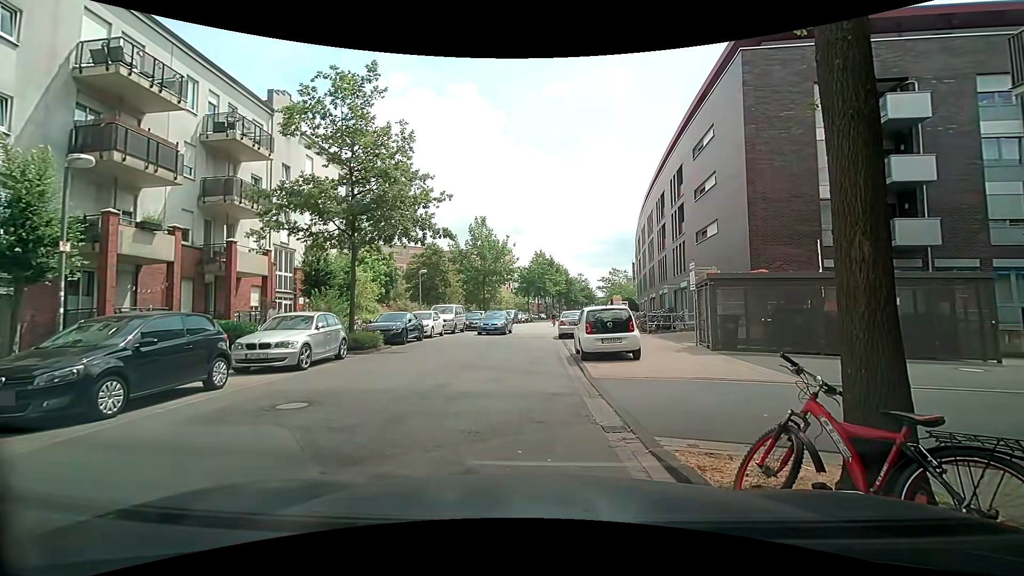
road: residential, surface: asphalt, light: Day
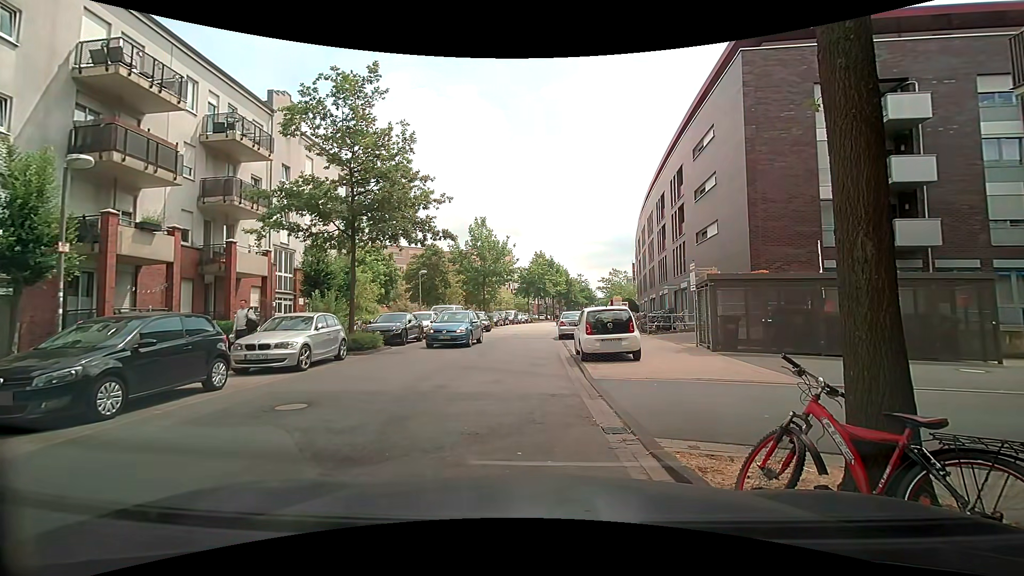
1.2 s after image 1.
(0.0, +0.1) m; 0°
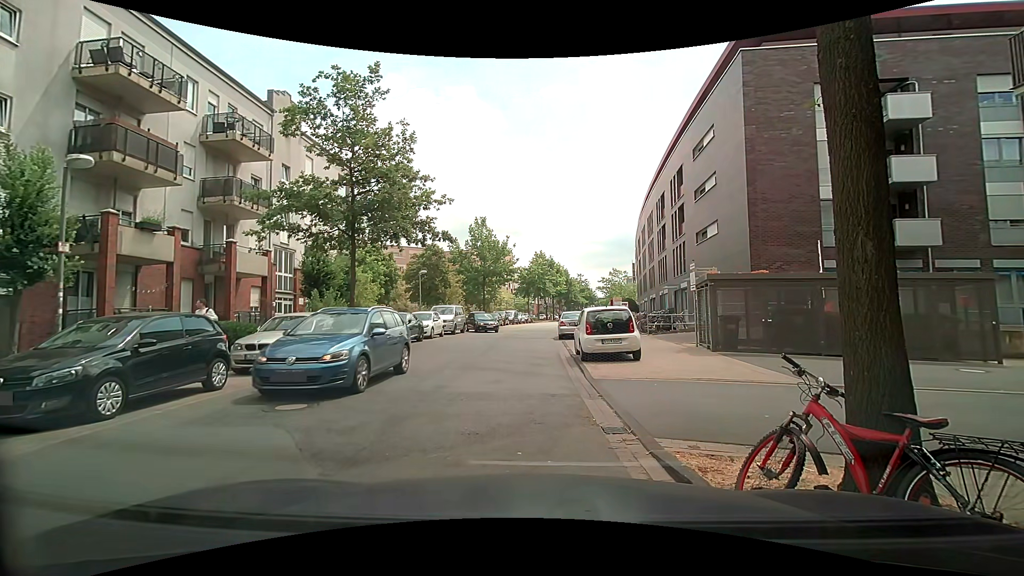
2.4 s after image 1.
(0.0, 0.0) m; 0°
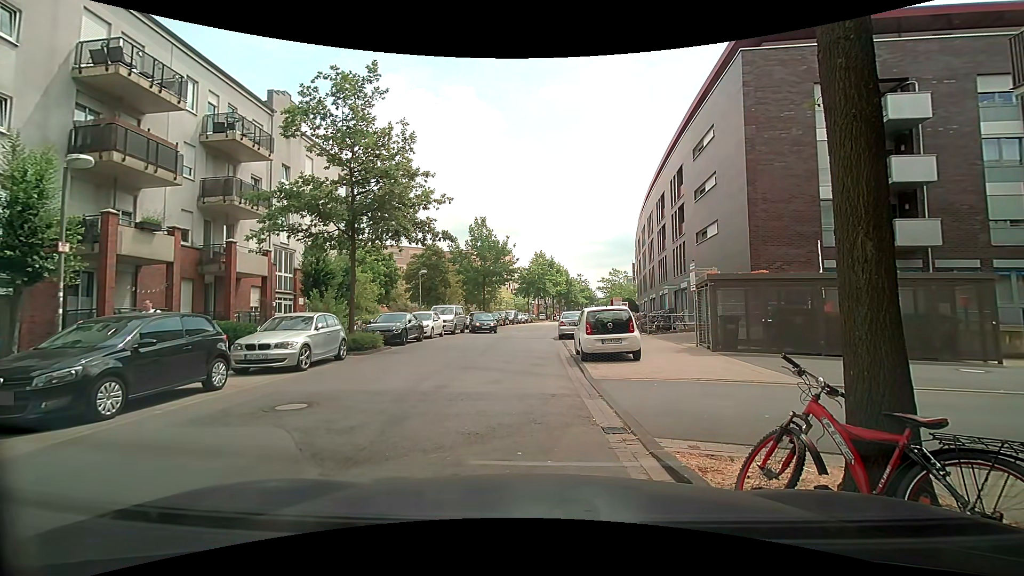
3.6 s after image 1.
(0.0, 0.0) m; 0°
